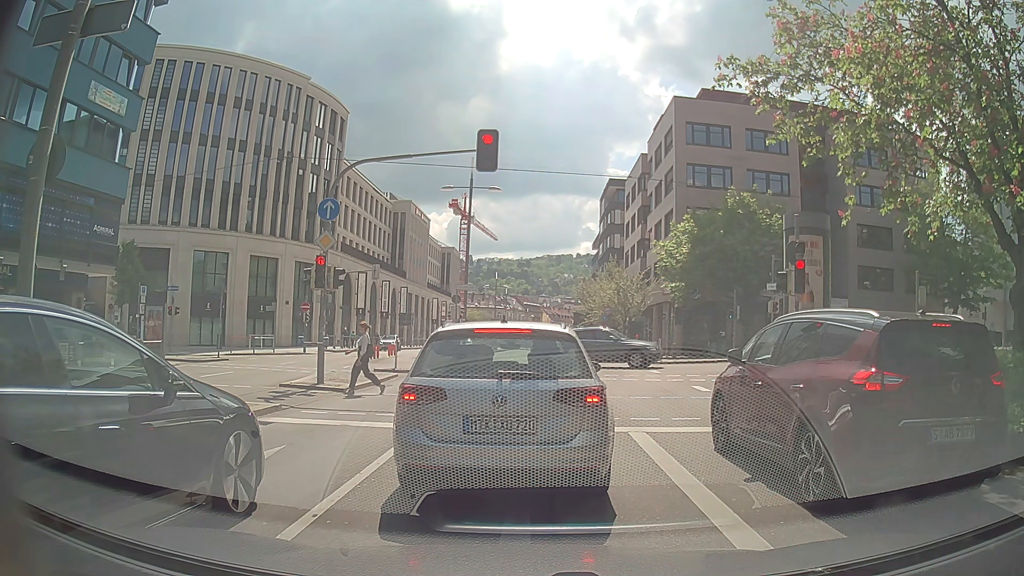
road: primary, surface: asphalt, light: Day
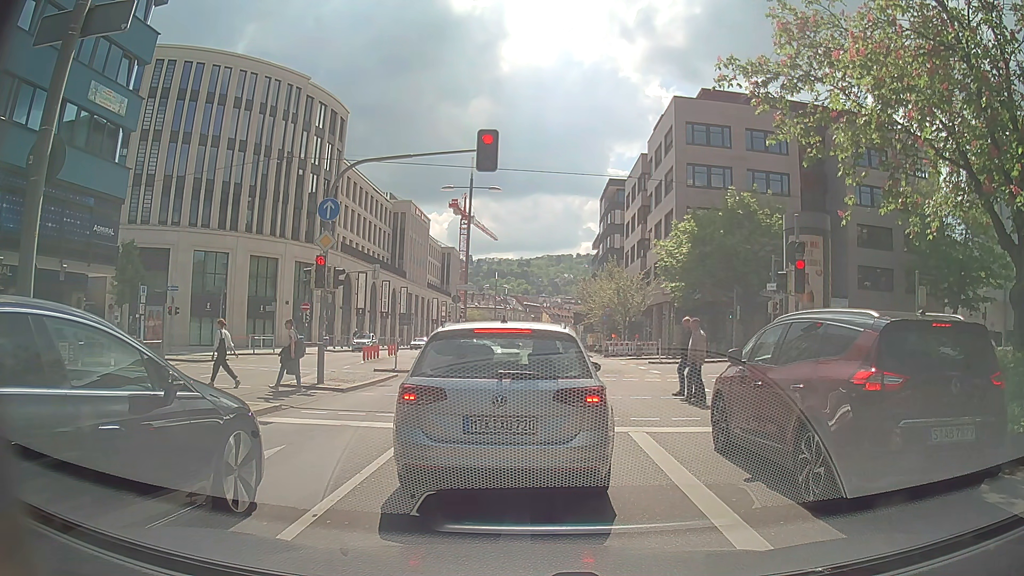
(0.0, 0.0) m; 0°
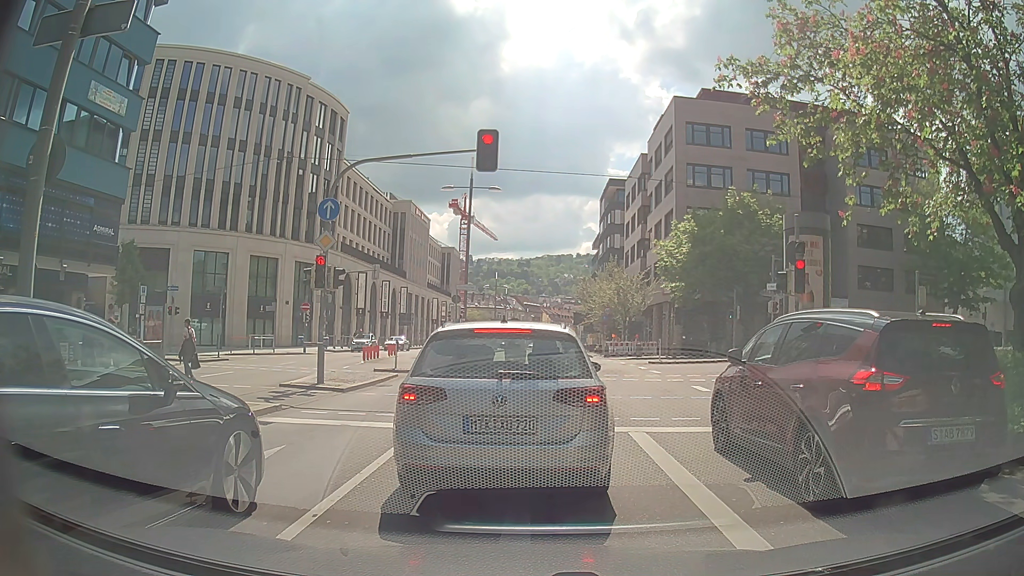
(0.0, 0.0) m; 0°
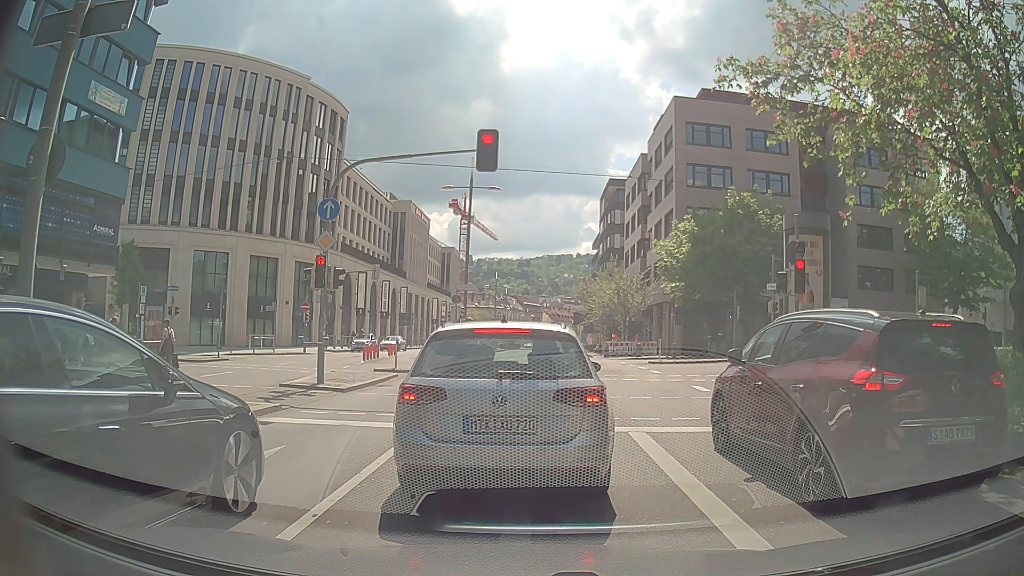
(0.0, 0.0) m; 0°
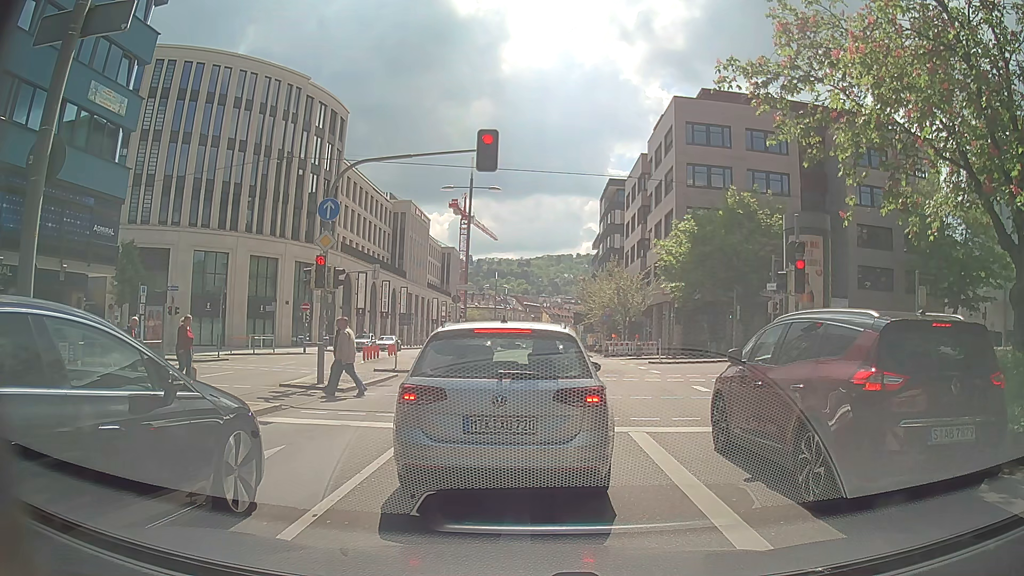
(0.0, 0.0) m; 0°
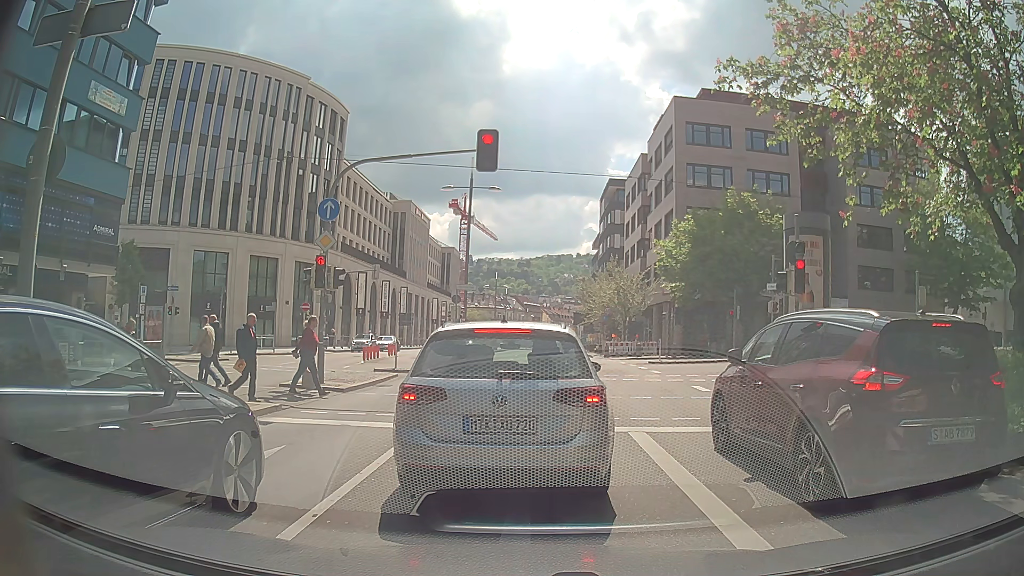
(0.0, 0.0) m; 0°
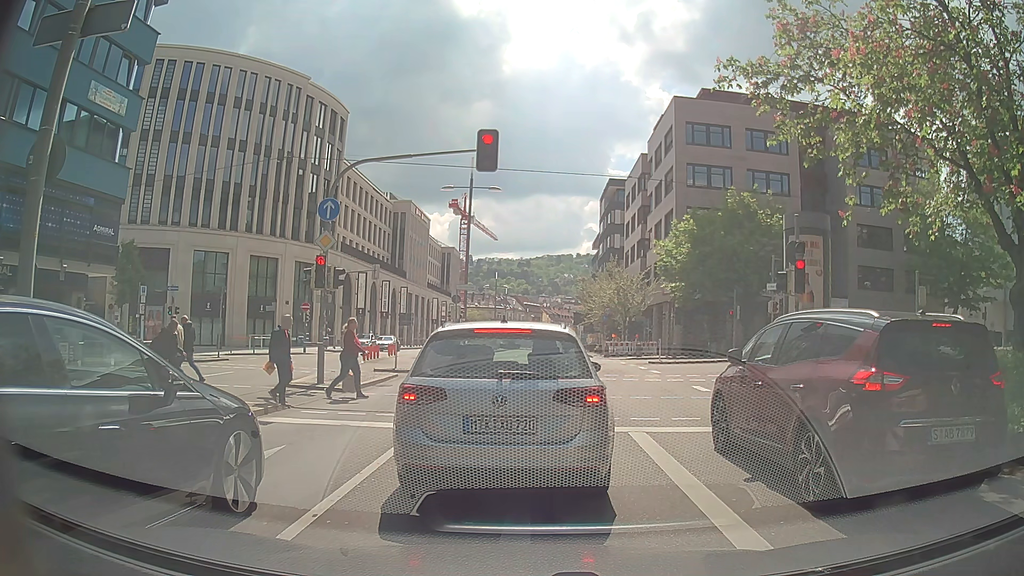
(0.0, 0.0) m; 0°
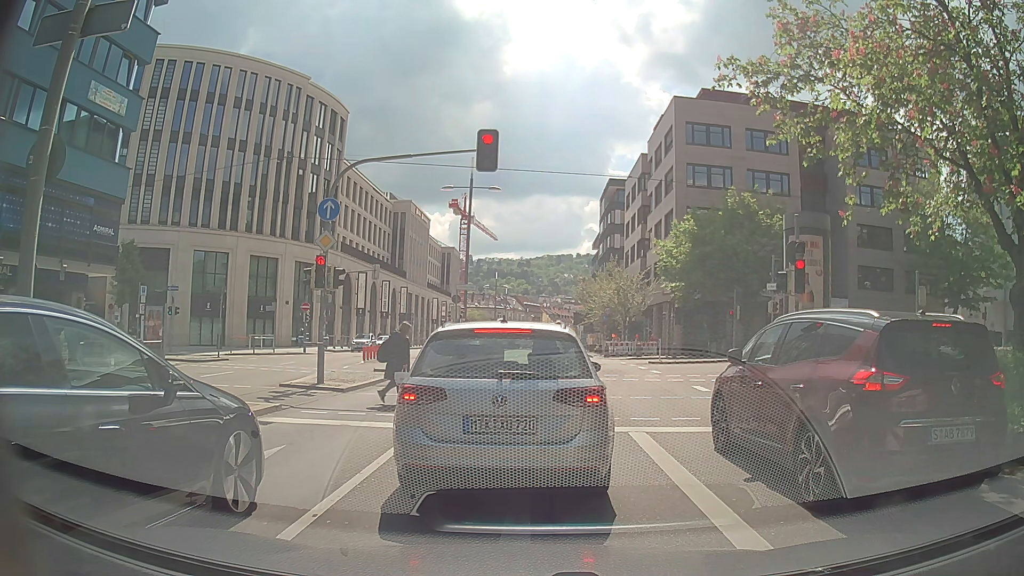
(0.0, 0.0) m; 0°
(0, +10) (0, +20) (0, +30) (0, +40) (0, +50) (0, +60) (0, +70) (0, +80) (0, +90) (0, +100) m
